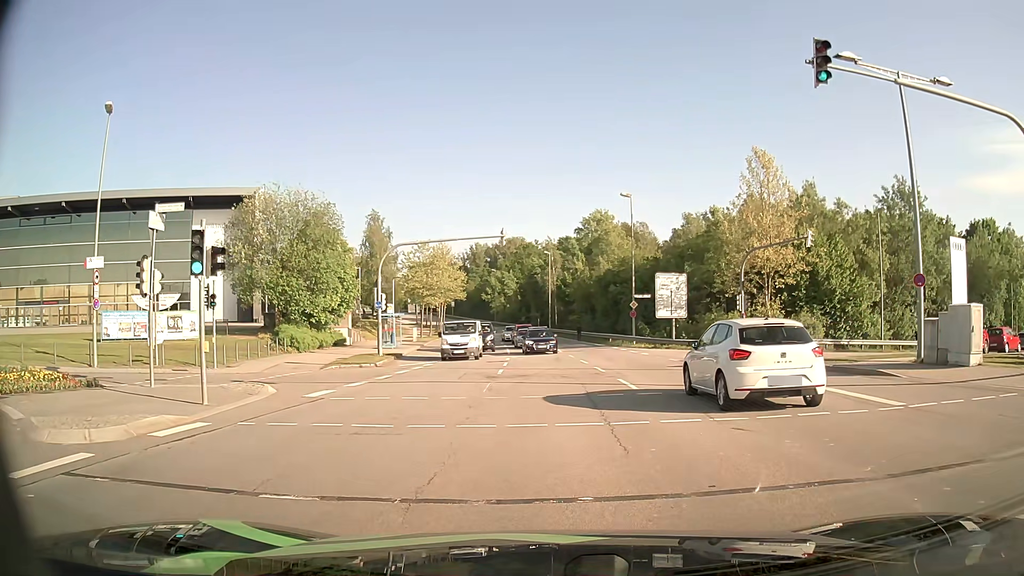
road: secondary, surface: asphalt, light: Day
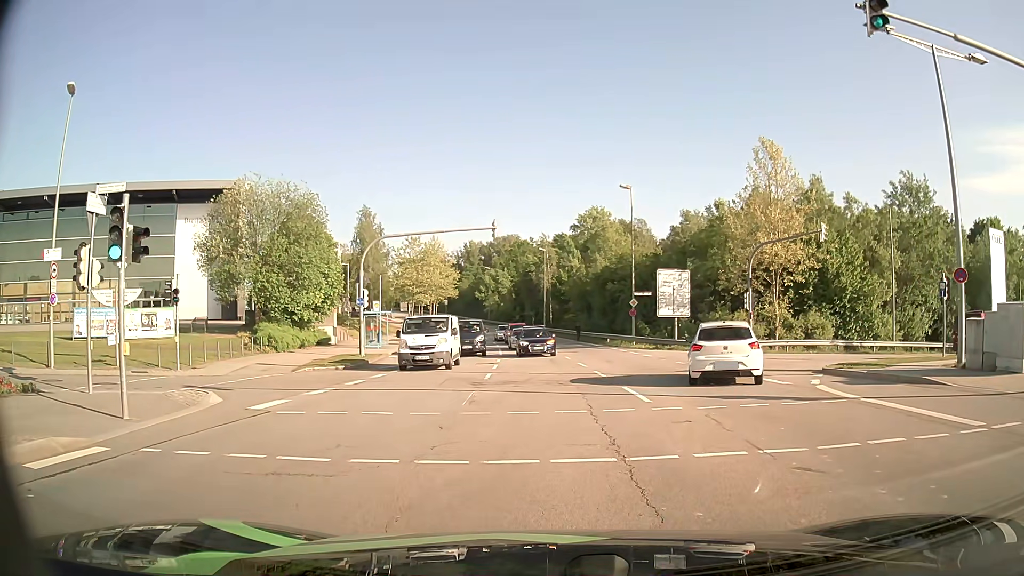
(0.0, +2.6) m; +1°
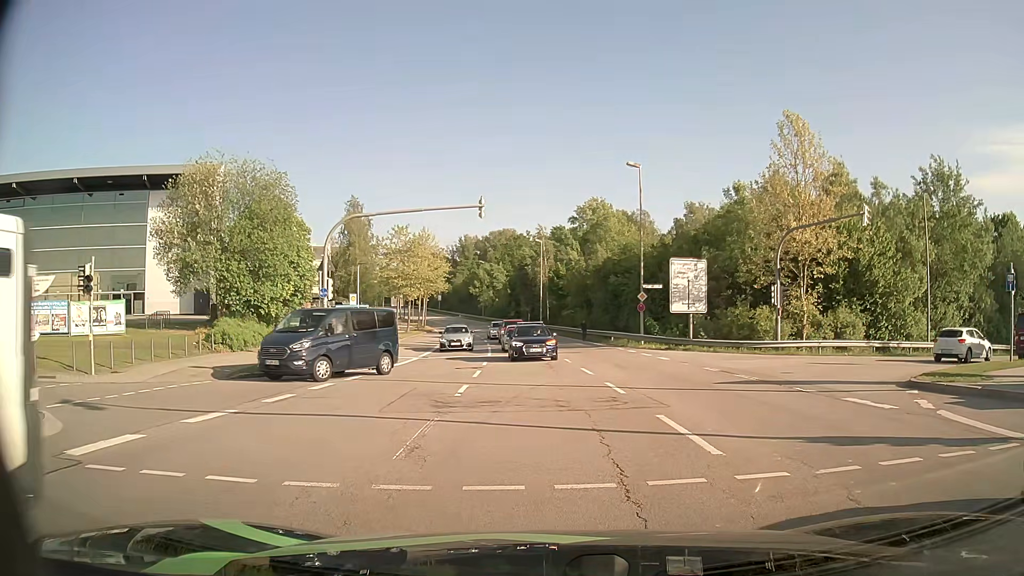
(-0.1, +5.2) m; 0°
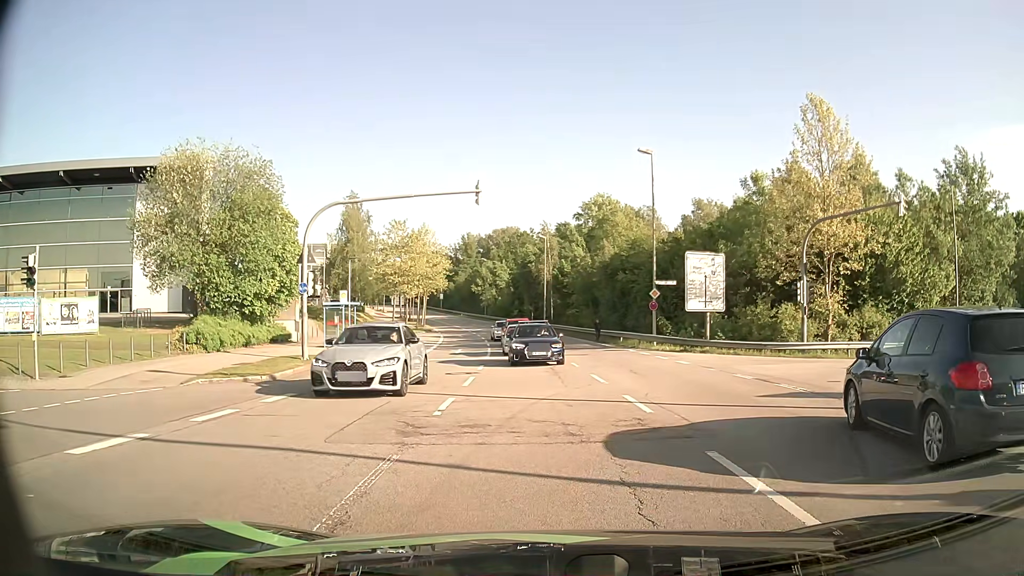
(-0.1, +2.9) m; 0°
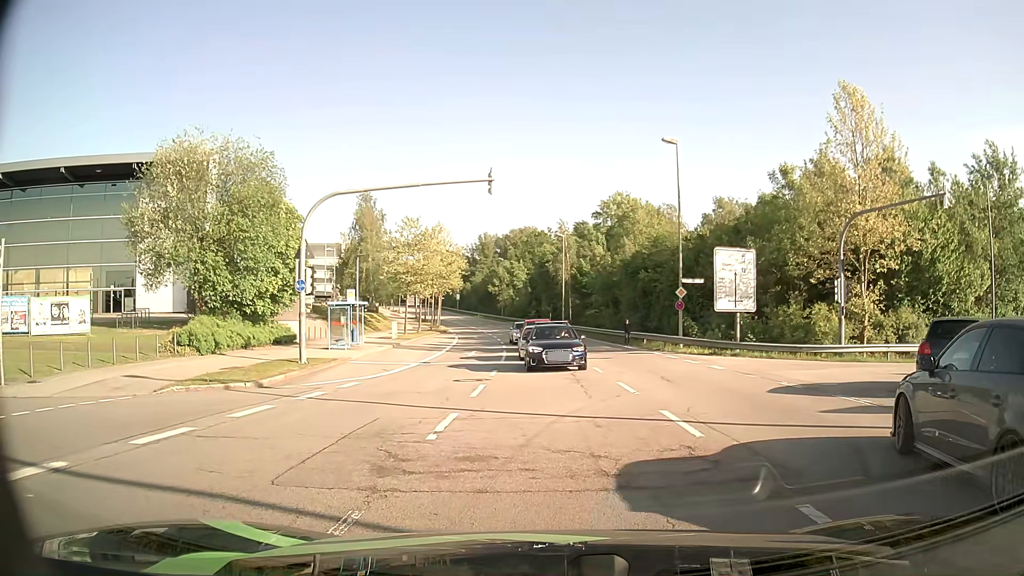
(-0.1, +2.1) m; -2°
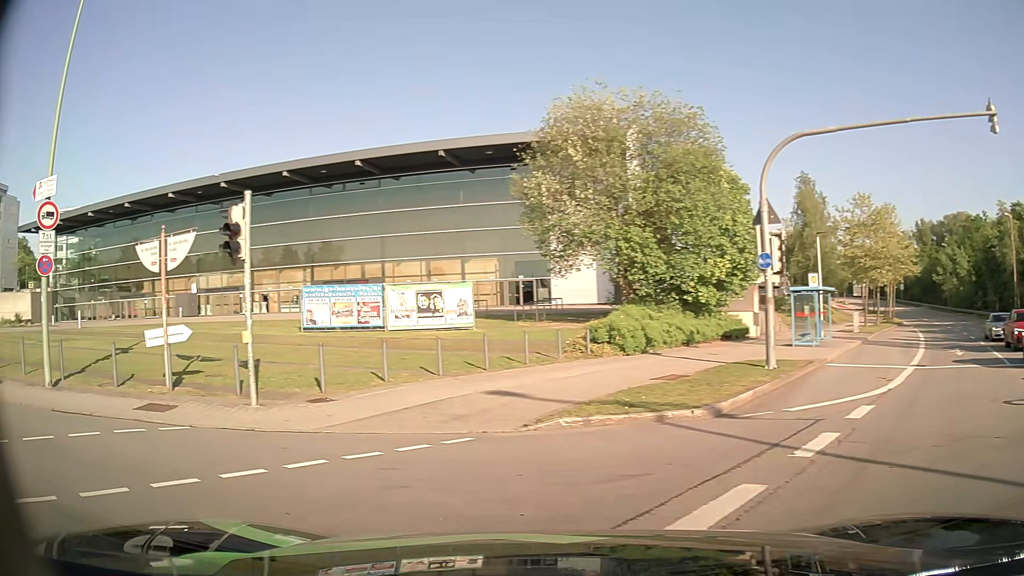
(-2.0, +6.6) m; -38°
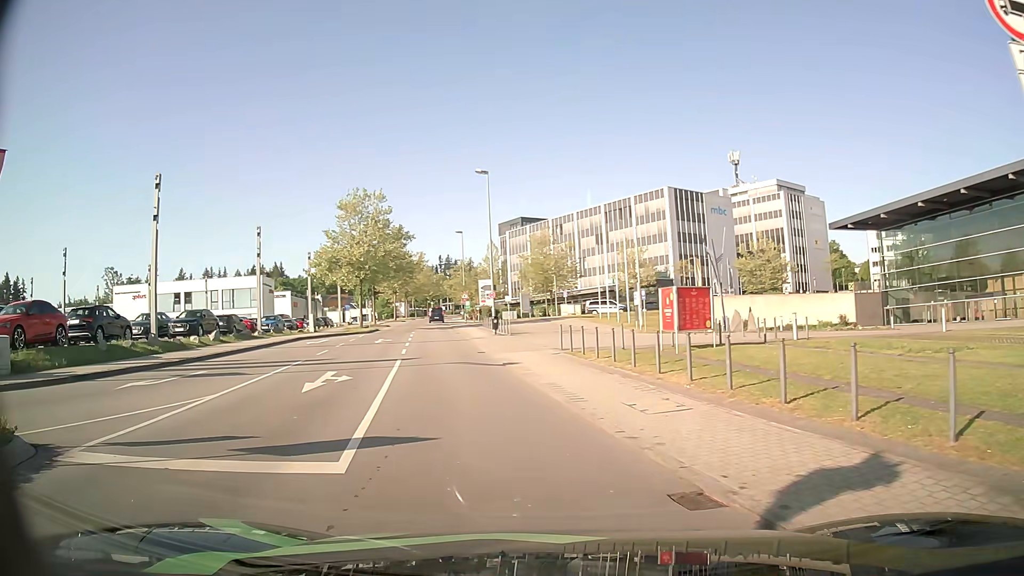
(-6.3, +7.4) m; -72°
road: residential
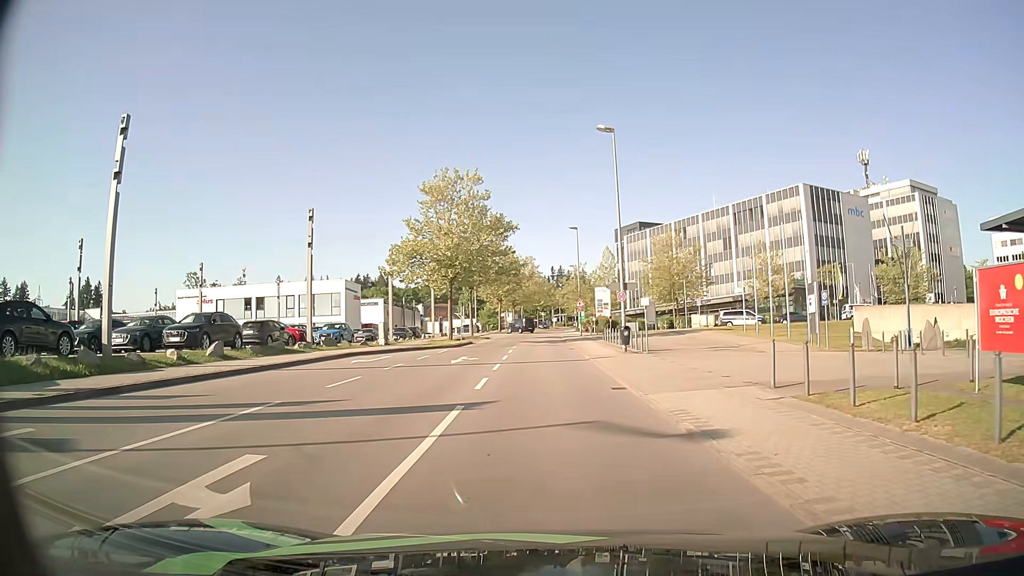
(-1.4, +11.7) m; -10°
(0, +10) (0, +20) (0, +30) (-1, +40) (-1, +50) (0, +60) (0, +70) (0, +80) (0, +90) (0, +100) m
